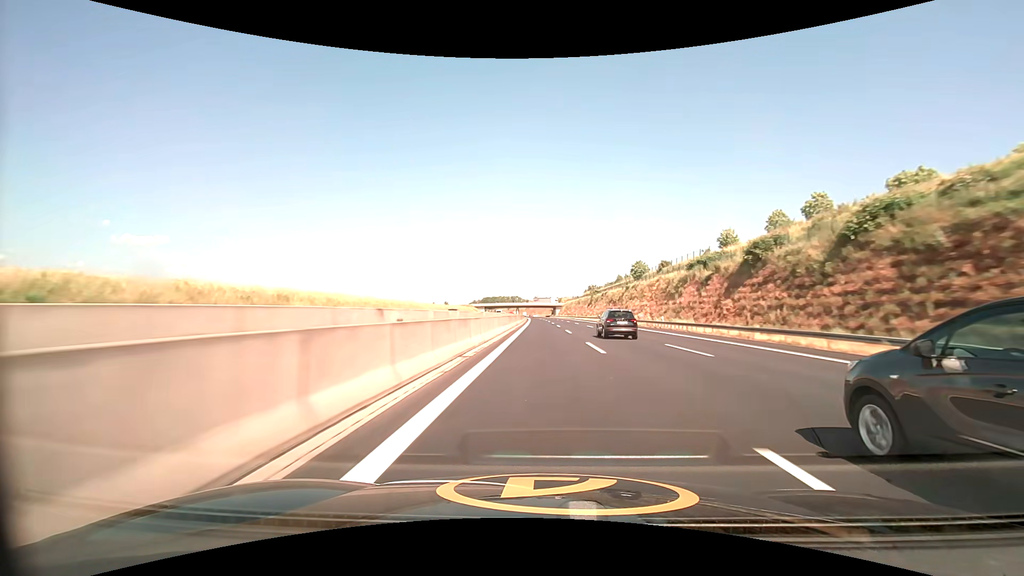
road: motorway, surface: asphalt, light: Day
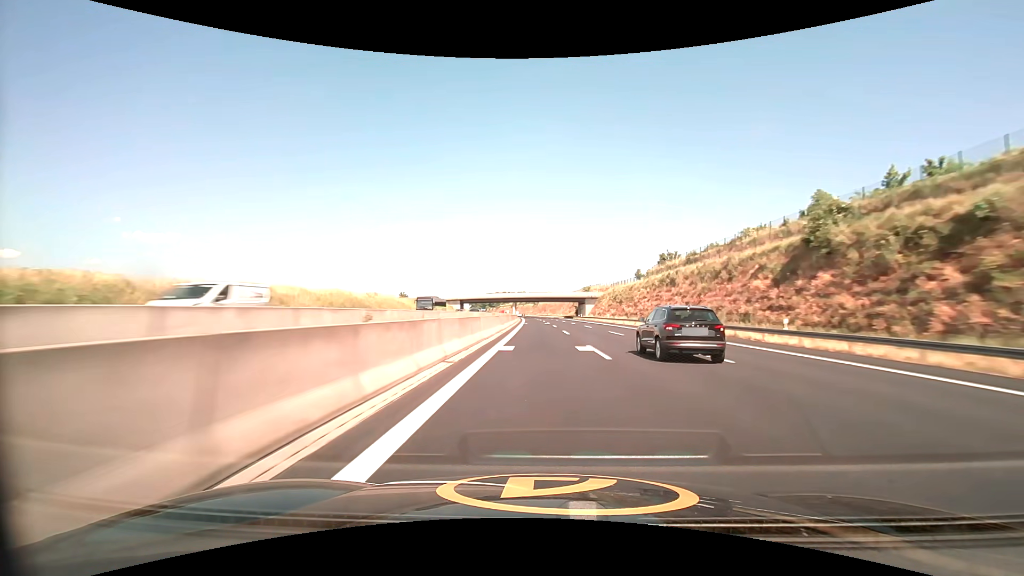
(-1.3, +127.7) m; -1°
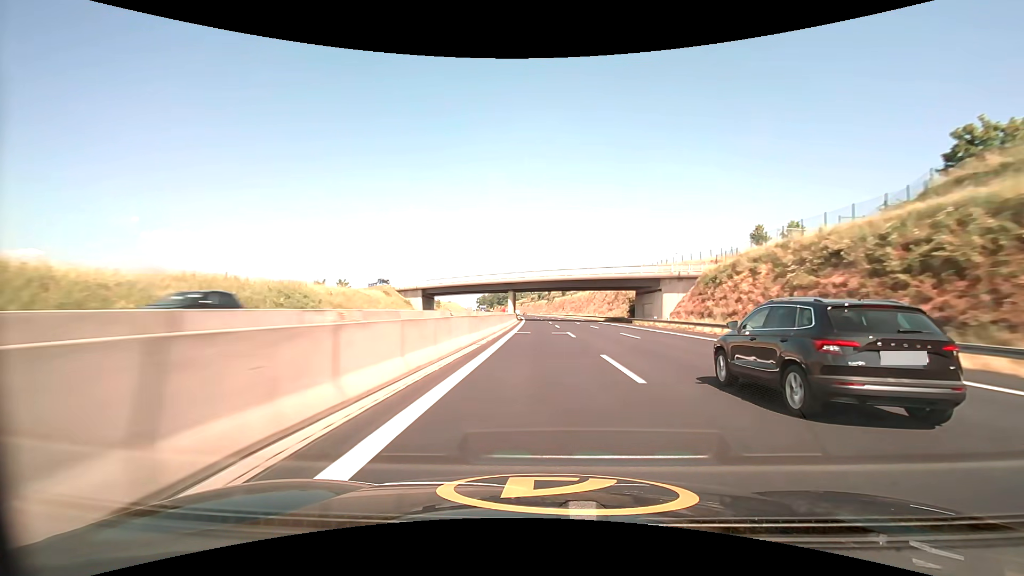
(-1.0, +76.5) m; -2°
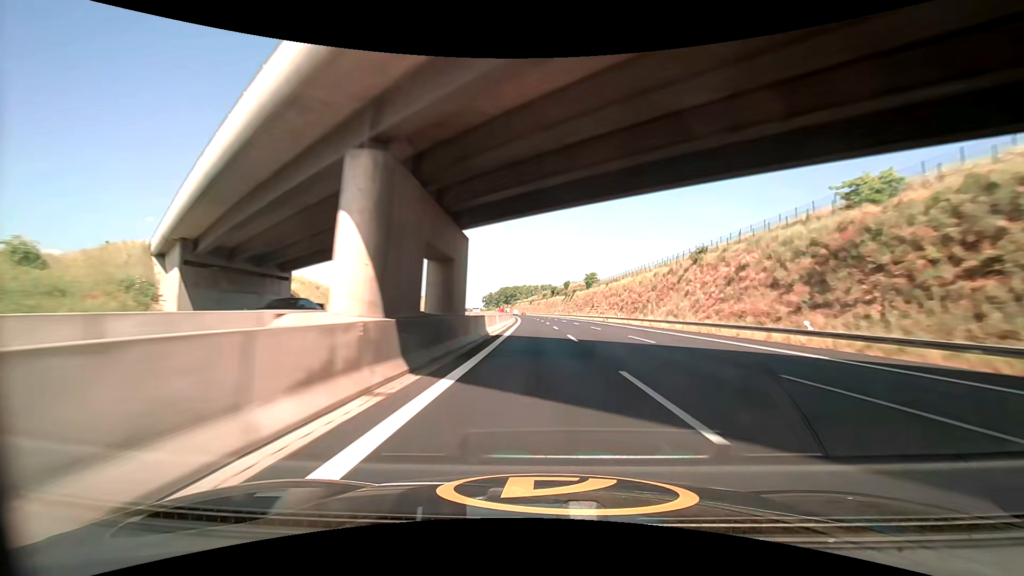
(-0.8, +75.6) m; -1°
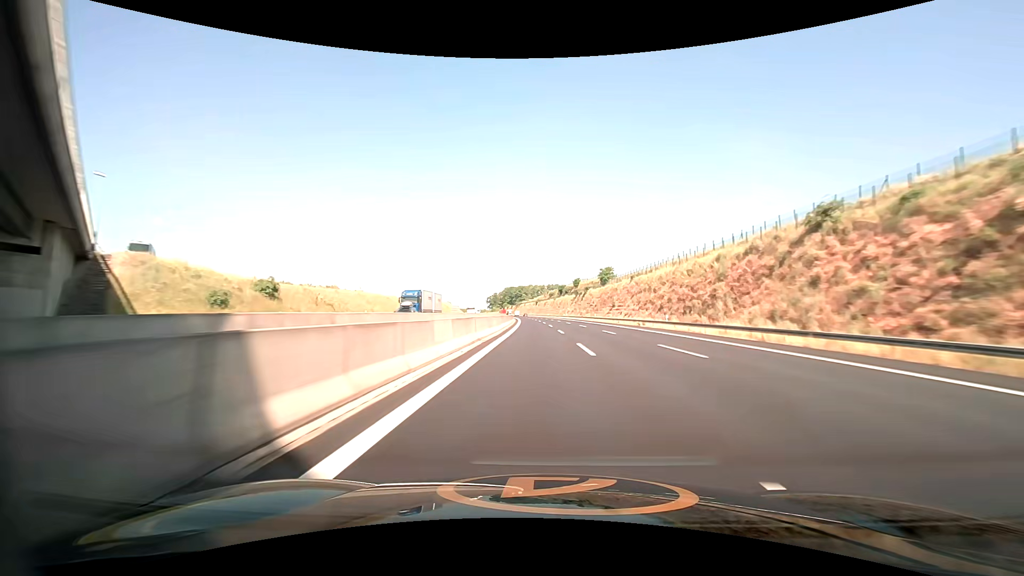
(0.0, +25.0) m; 0°
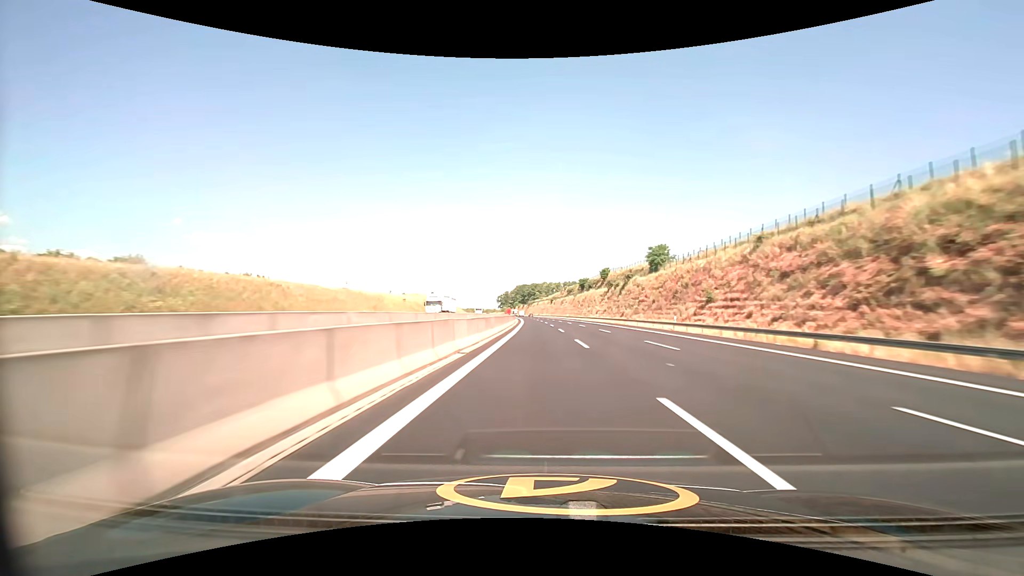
(-1.2, +49.9) m; -2°
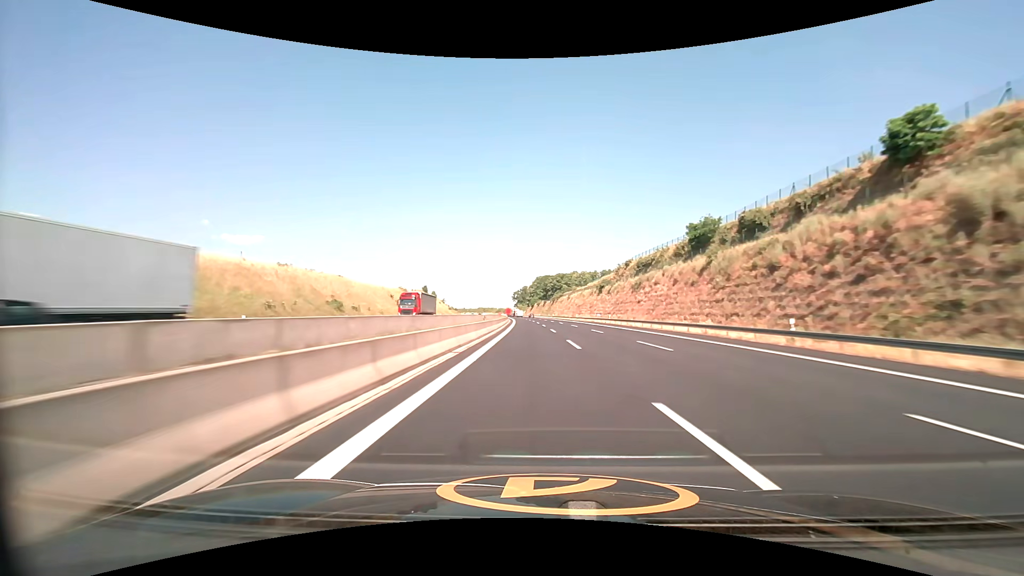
(-3.4, +125.5) m; -3°
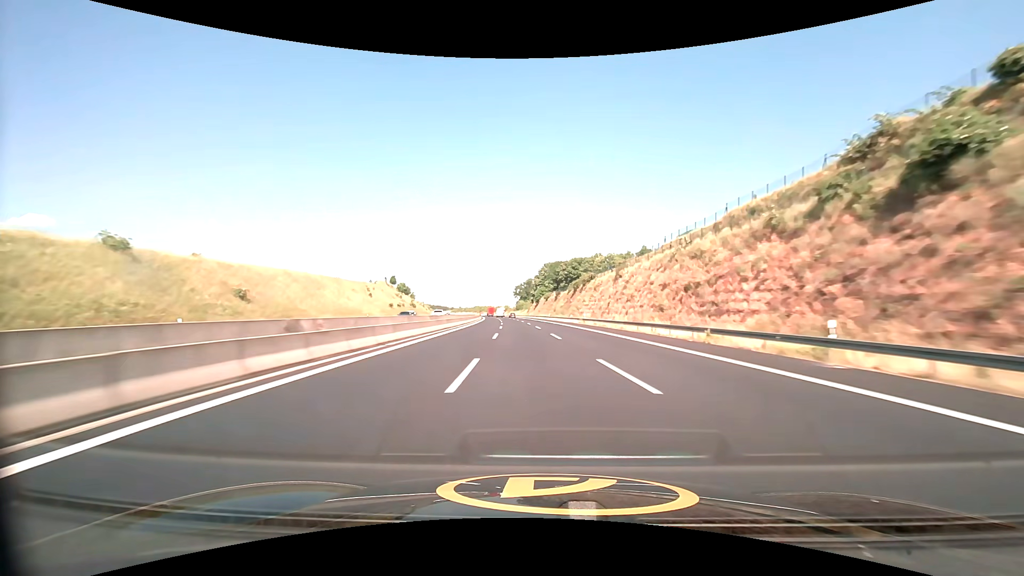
(-0.6, +100.3) m; -1°
(0, +10) (0, +20) (0, +30) (-1, +40) (-1, +50) (-1, +60) (-1, +70) (-2, +80) (-2, +90) (-3, +100) m
